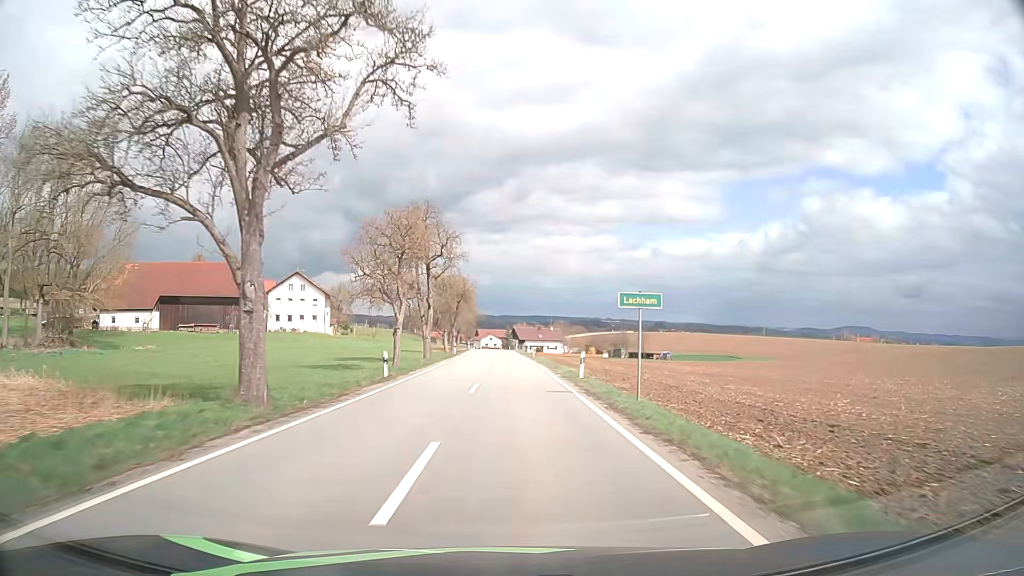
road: tertiary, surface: asphalt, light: Day
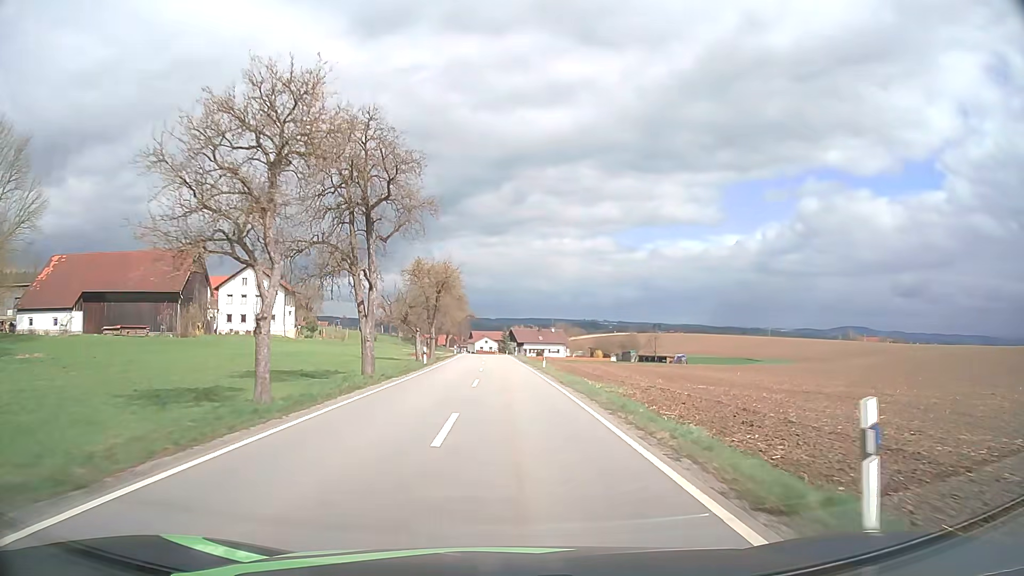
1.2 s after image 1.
(+0.1, +20.1) m; 0°
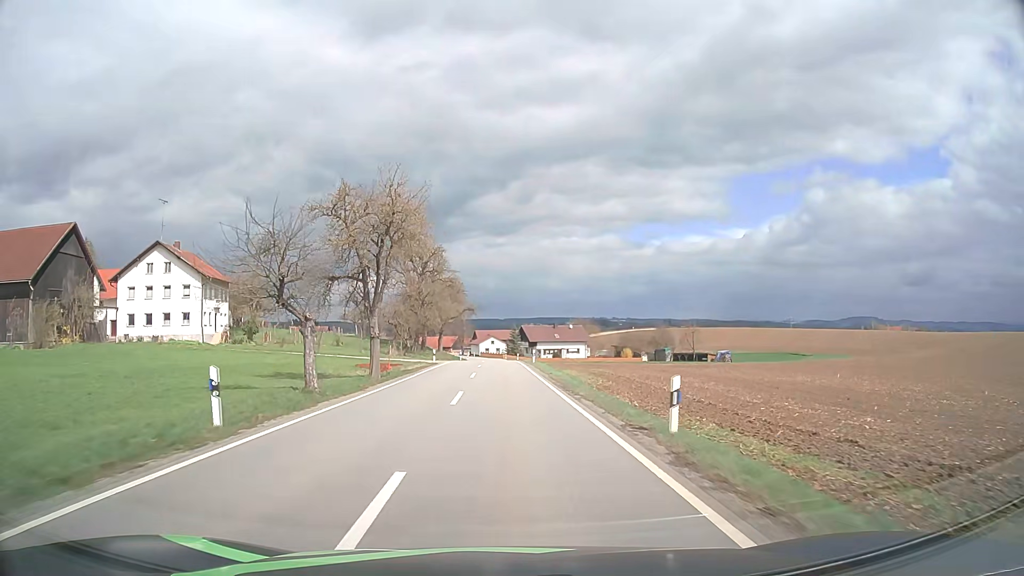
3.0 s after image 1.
(-0.1, +29.7) m; -1°
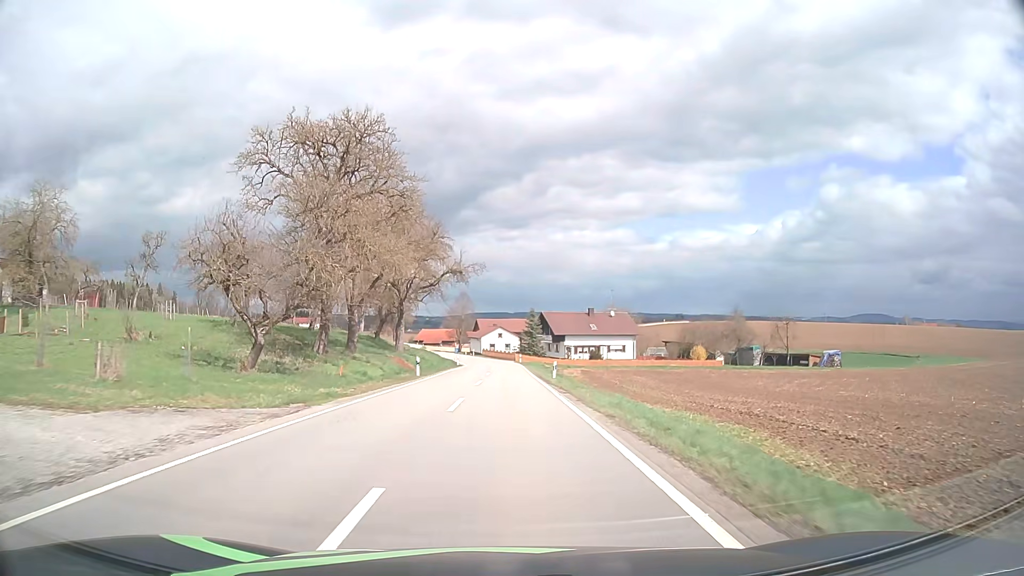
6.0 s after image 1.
(-0.6, +48.6) m; -1°
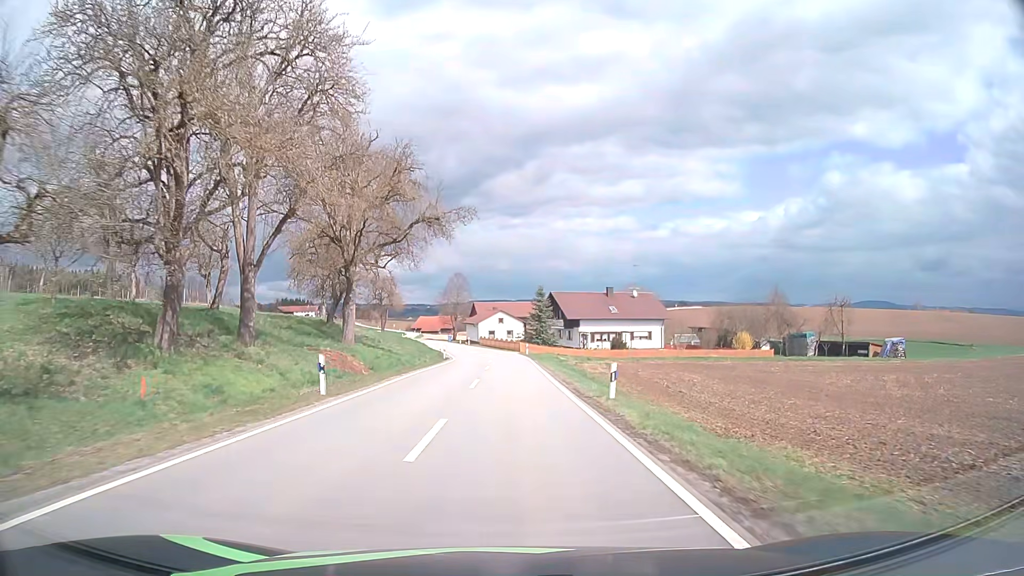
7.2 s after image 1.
(0.0, +18.6) m; 0°
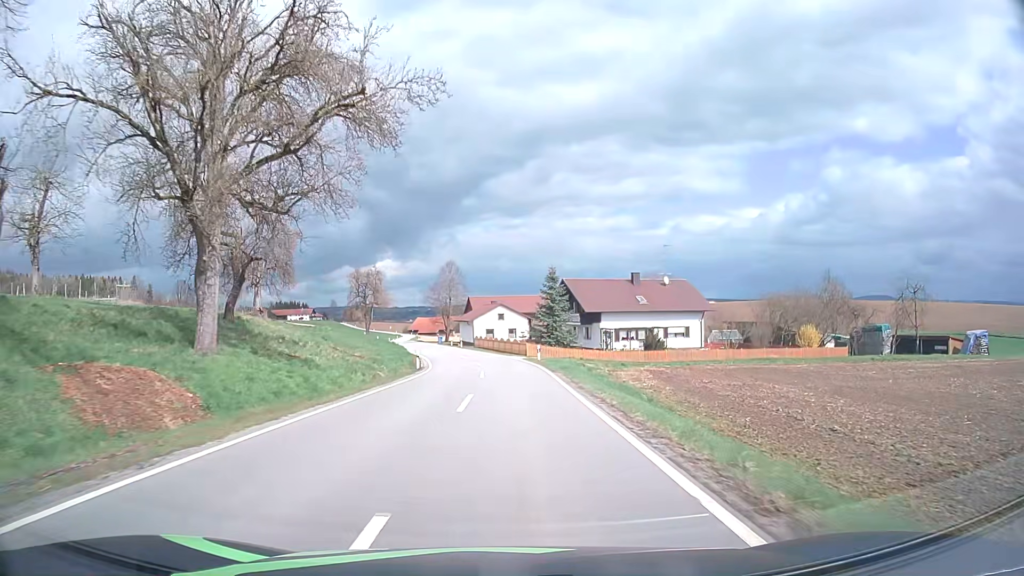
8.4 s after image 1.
(0.0, +18.3) m; 0°
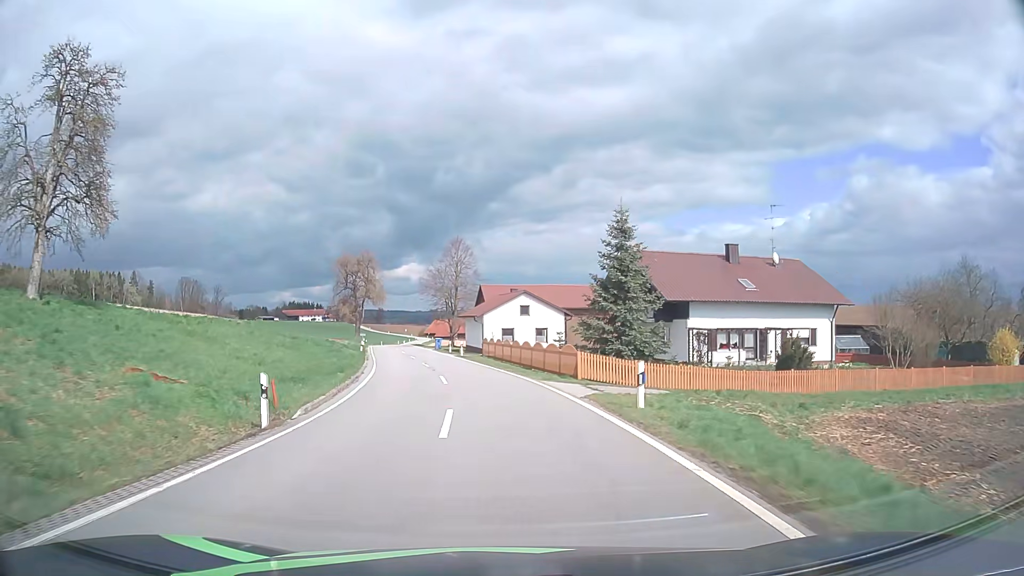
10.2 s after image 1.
(-0.3, +27.1) m; -2°
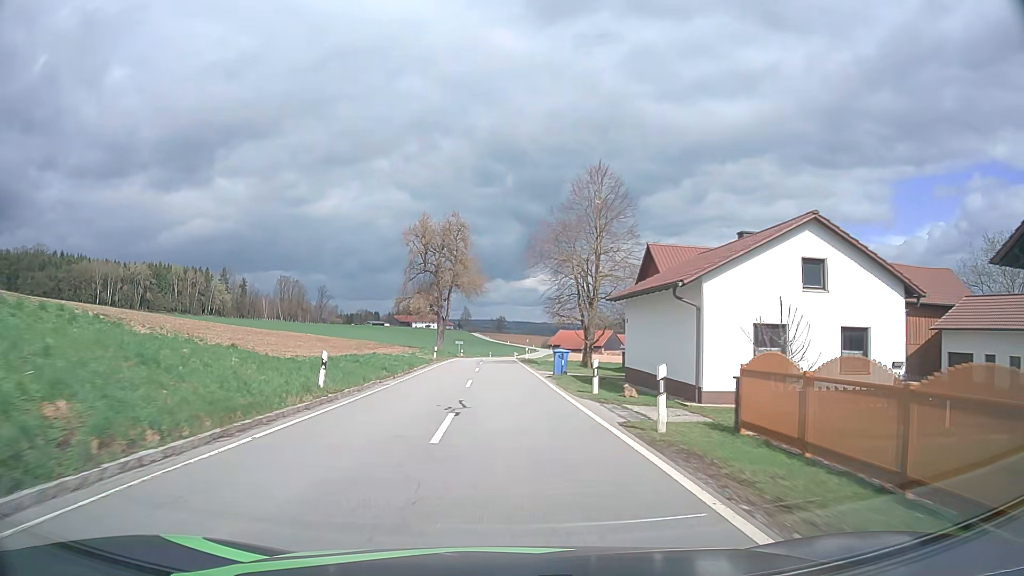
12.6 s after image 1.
(-3.2, +36.5) m; -11°
